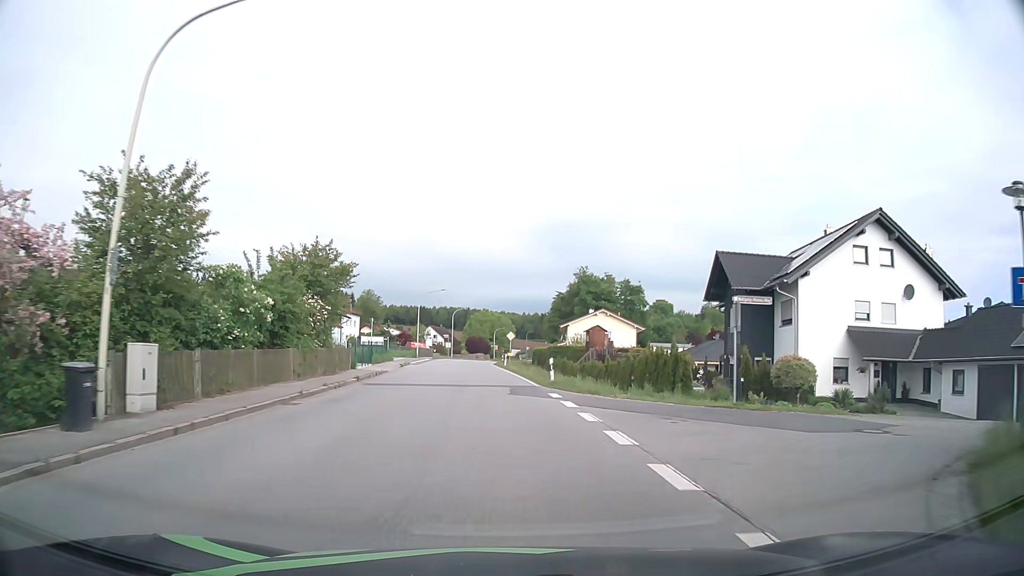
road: secondary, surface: asphalt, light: Day
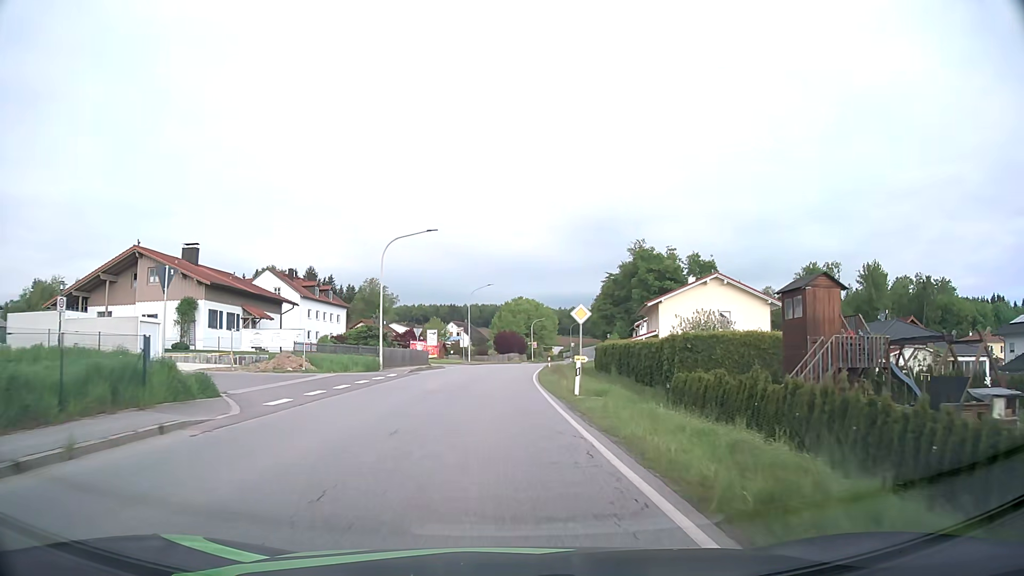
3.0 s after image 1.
(-1.0, +37.7) m; -3°
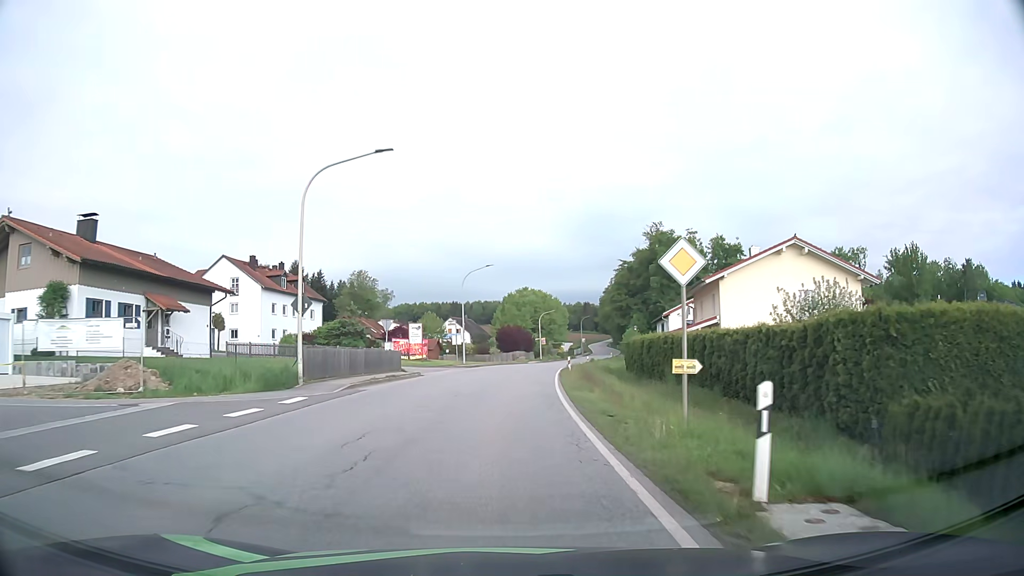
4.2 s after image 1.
(0.0, +14.9) m; 0°
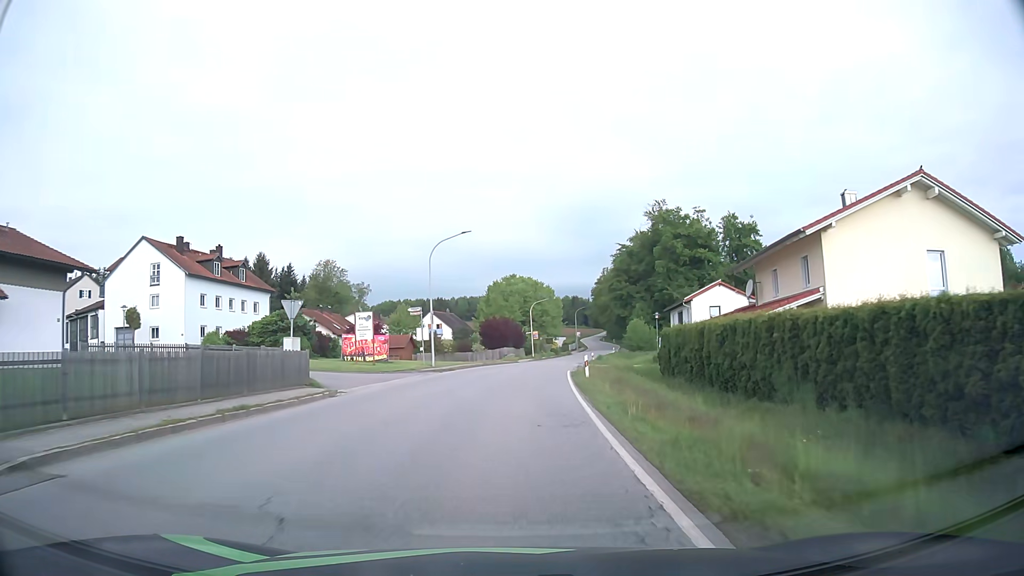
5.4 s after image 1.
(+0.1, +15.0) m; +1°
